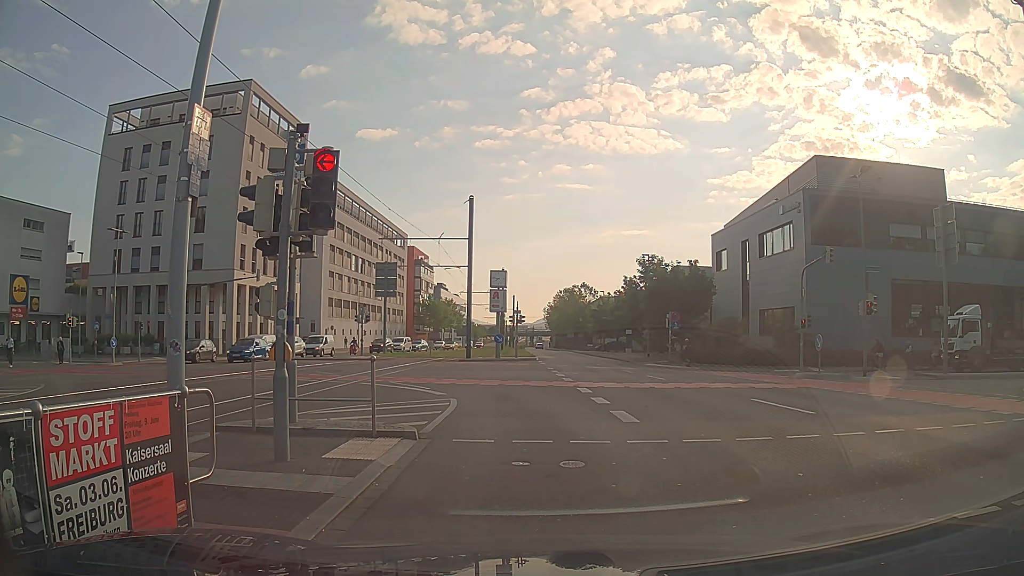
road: secondary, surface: asphalt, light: Day
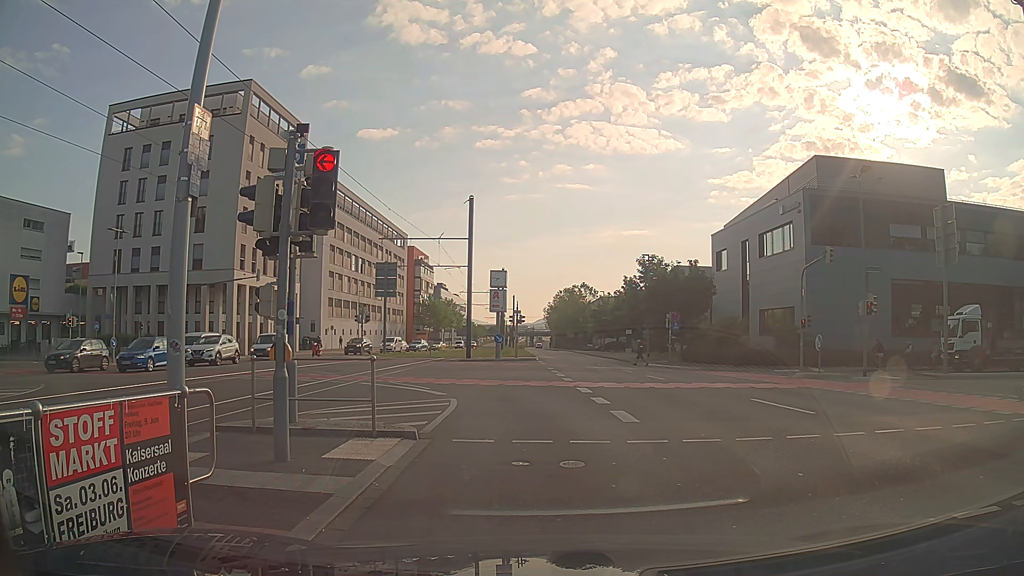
(0.0, 0.0) m; 0°
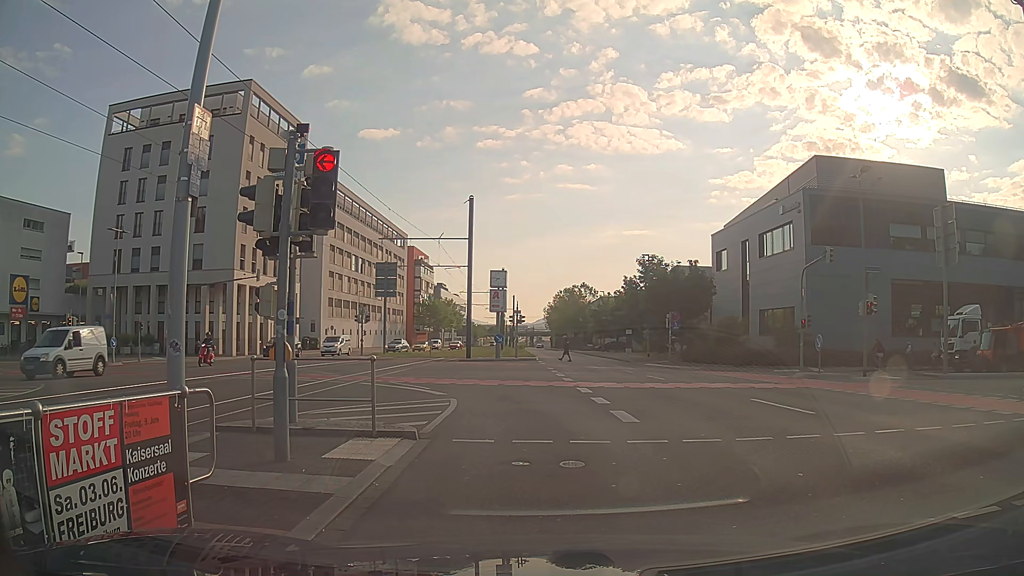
(0.0, 0.0) m; 0°
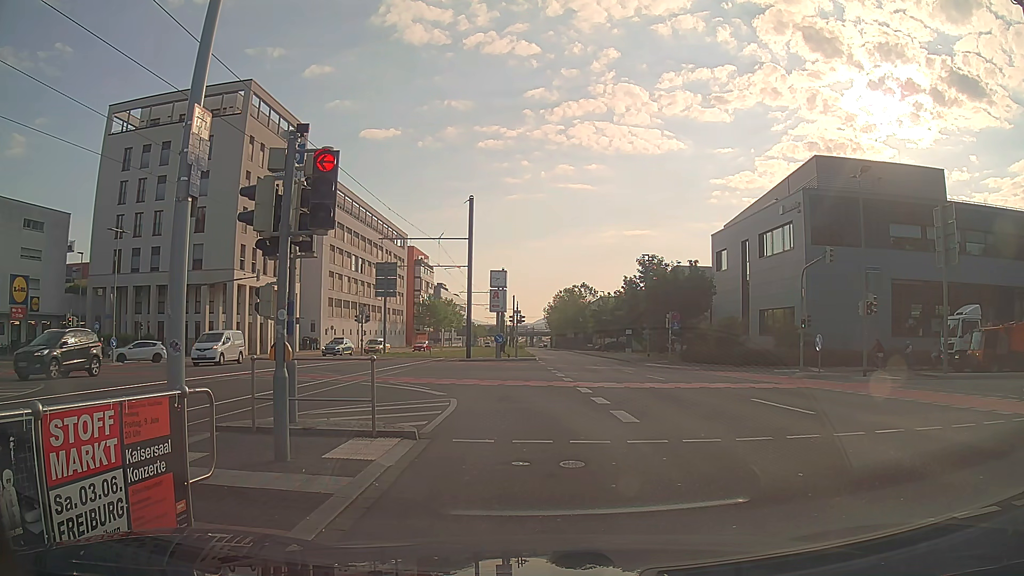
(0.0, 0.0) m; 0°
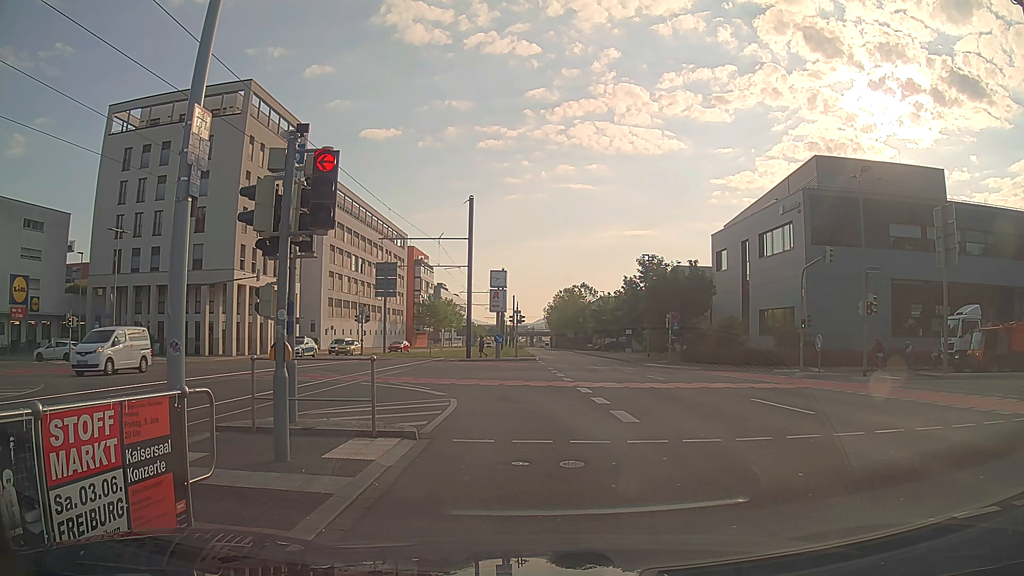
(0.0, 0.0) m; 0°
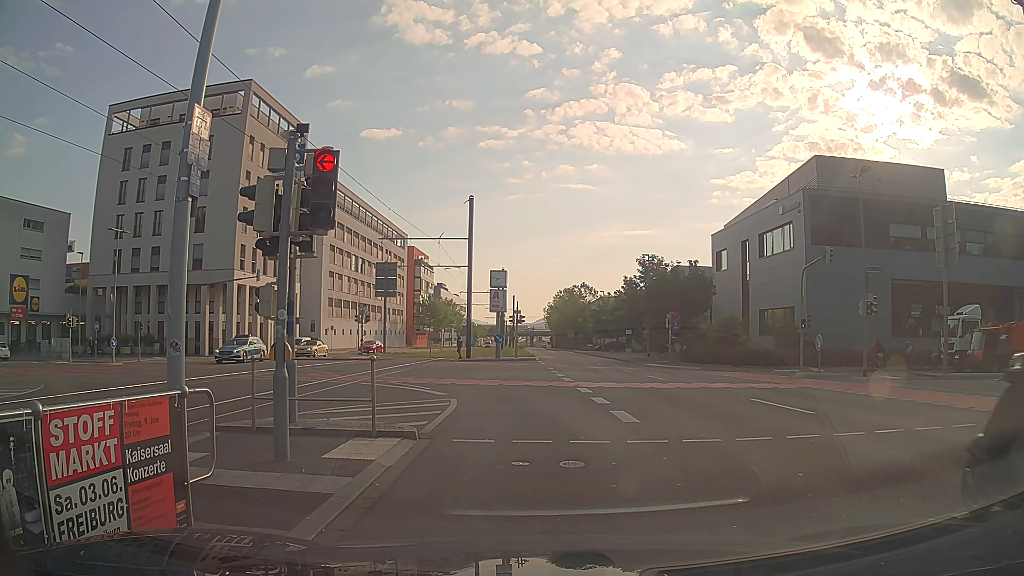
(0.0, 0.0) m; 0°
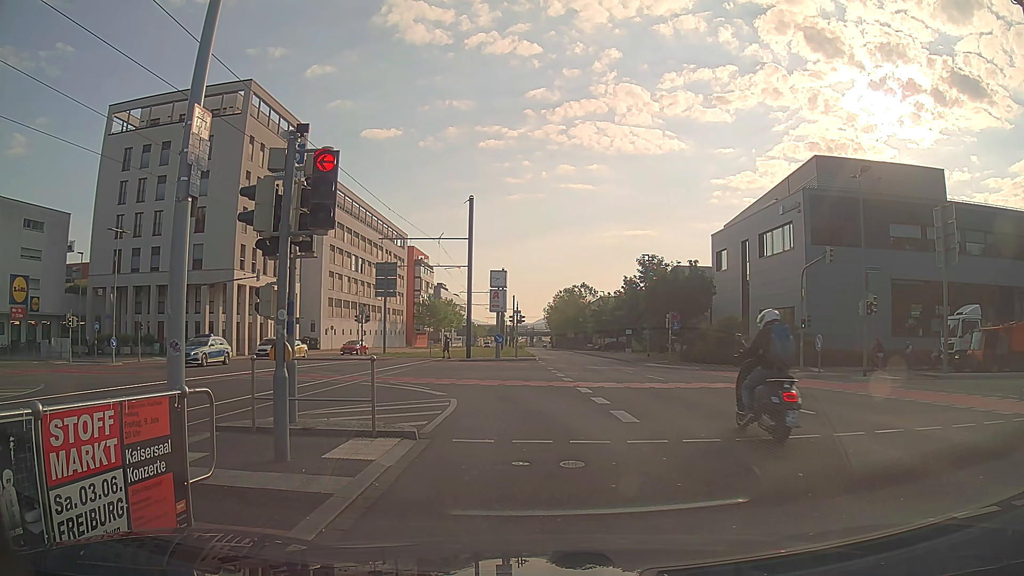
(0.0, 0.0) m; 0°
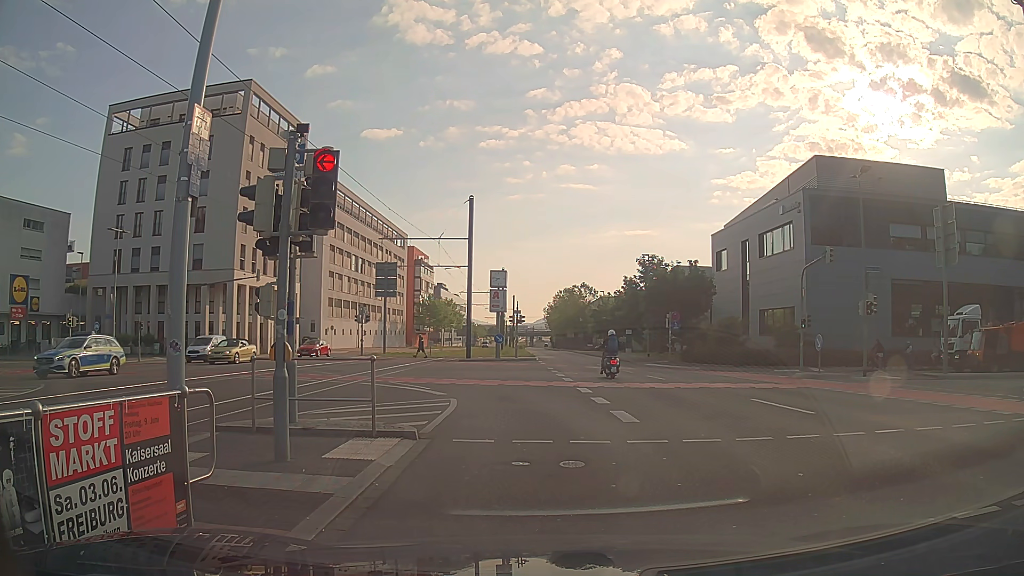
(0.0, 0.0) m; 0°
